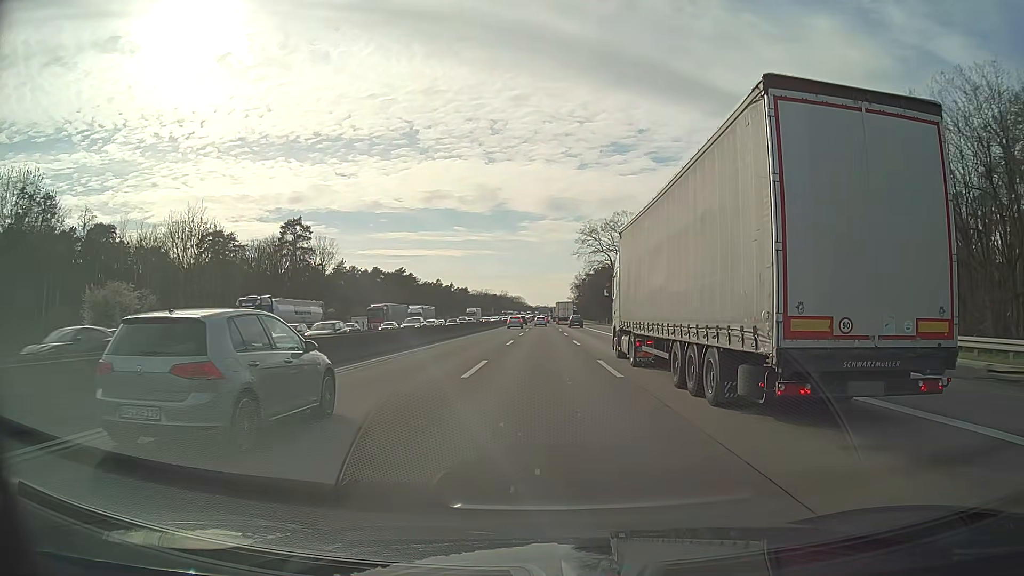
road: motorway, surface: asphalt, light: Day
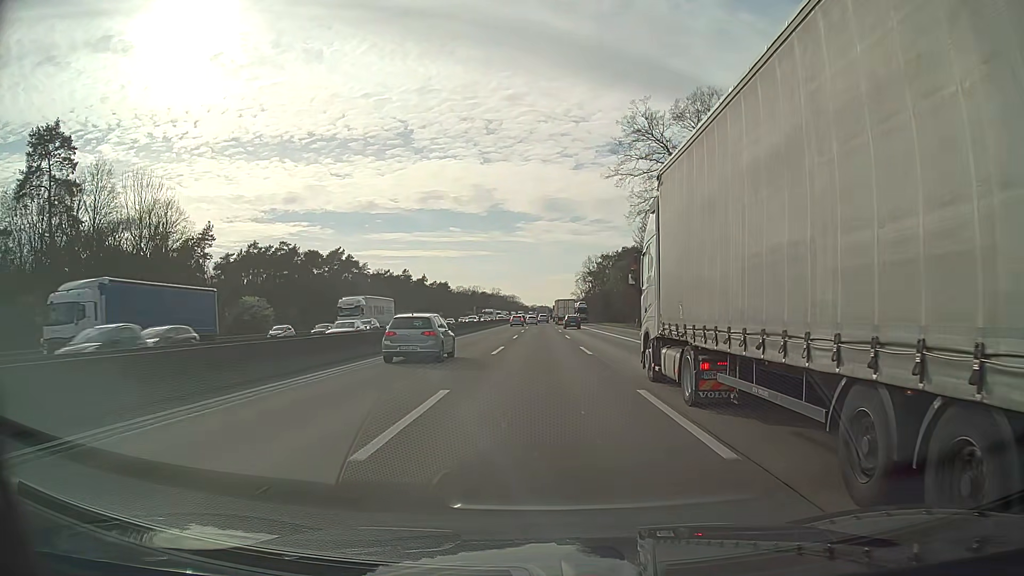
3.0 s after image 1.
(0.0, +81.0) m; 0°
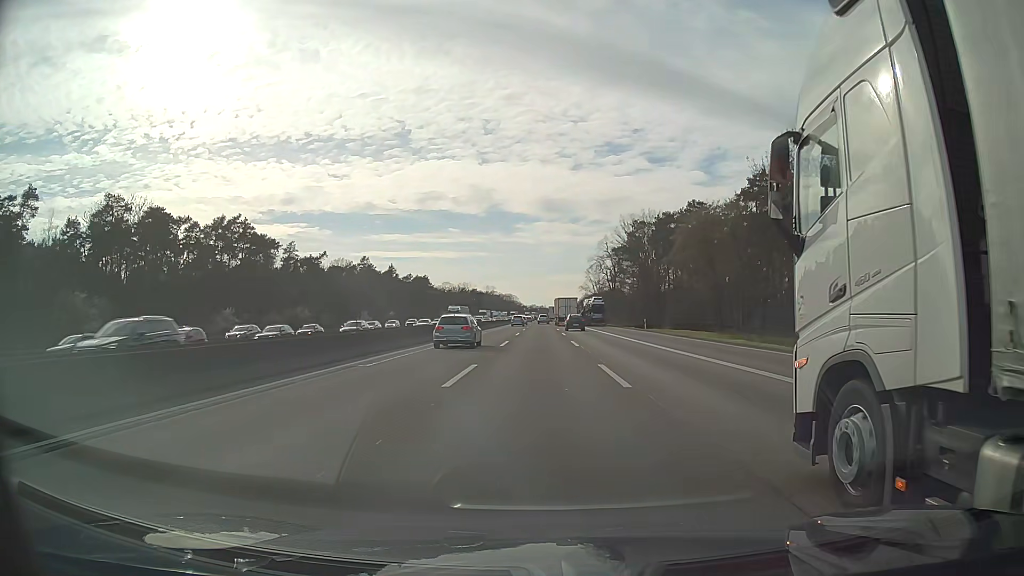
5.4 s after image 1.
(+0.2, +65.7) m; 0°
(0, +10) (0, +20) (0, +30) (0, +40) (0, +50) (0, +60) (0, +70) (0, +80) (0, +90) (0, +100) m
